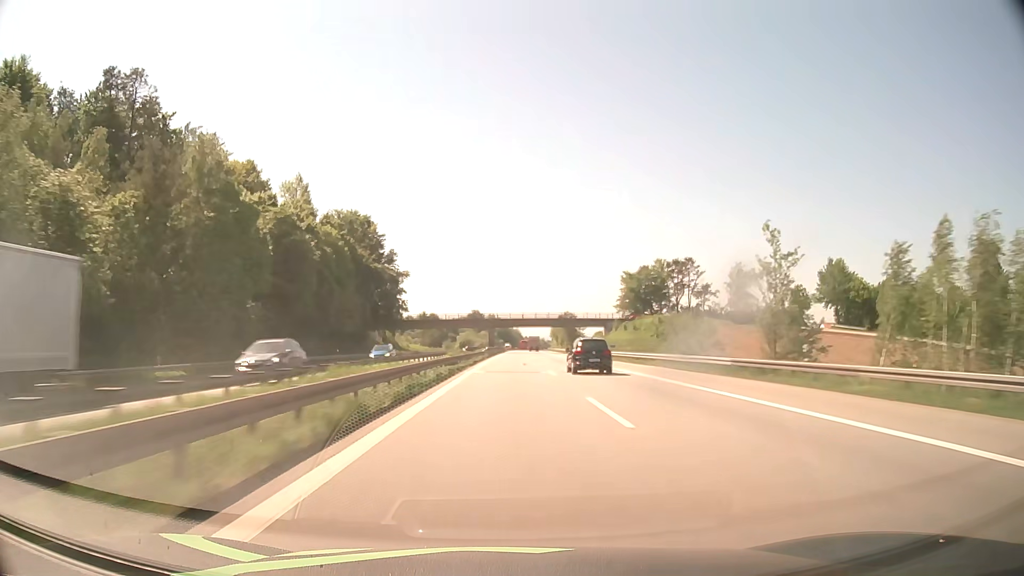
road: motorway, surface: asphalt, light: Day
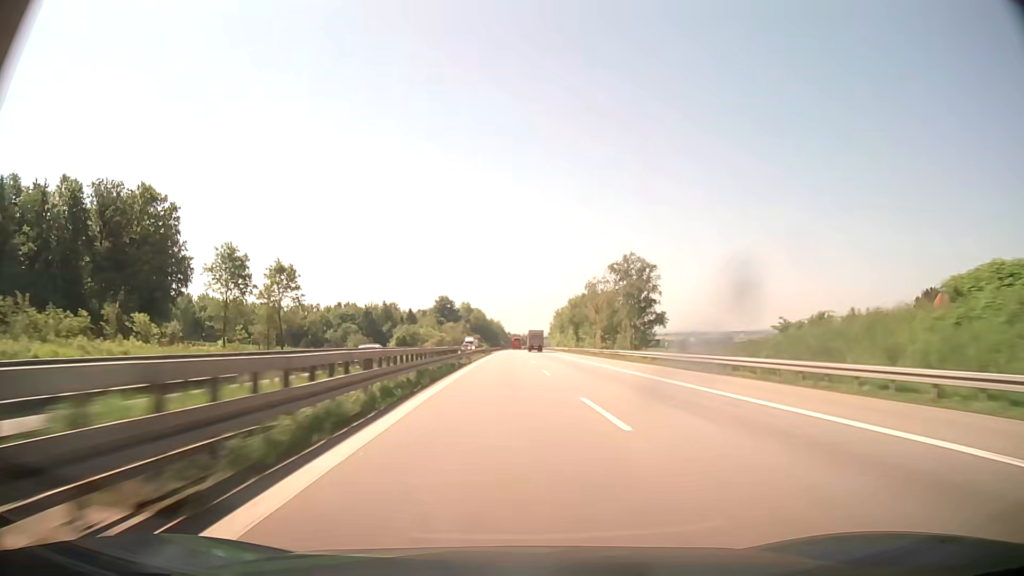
(+1.8, +126.5) m; +2°
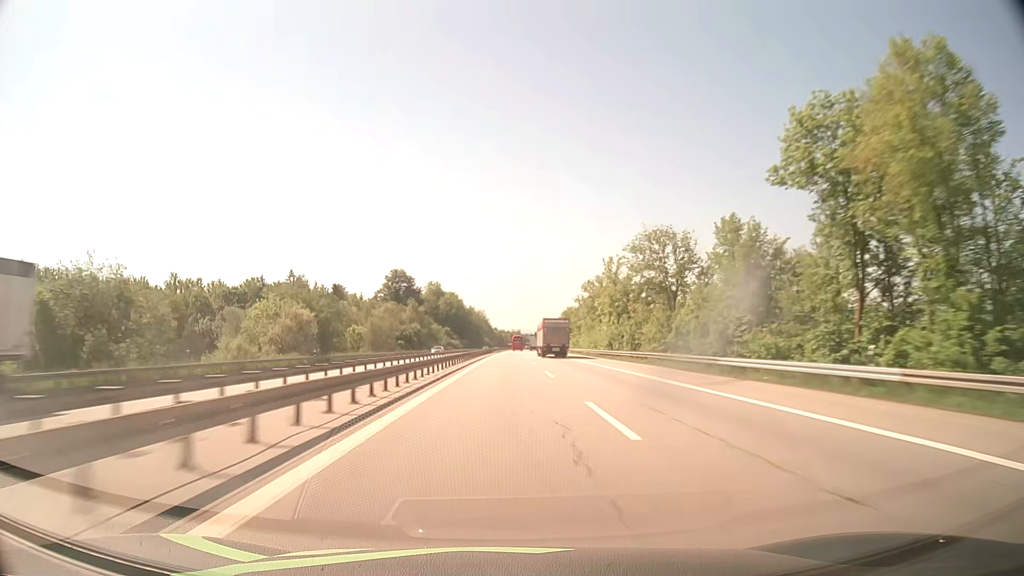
(+1.2, +127.0) m; +1°
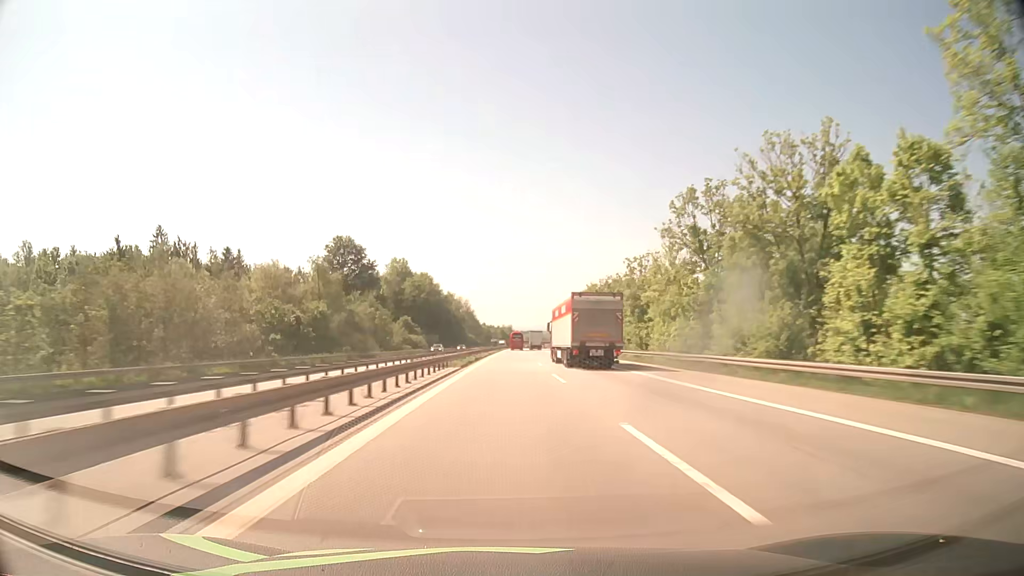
(+0.5, +76.3) m; +1°
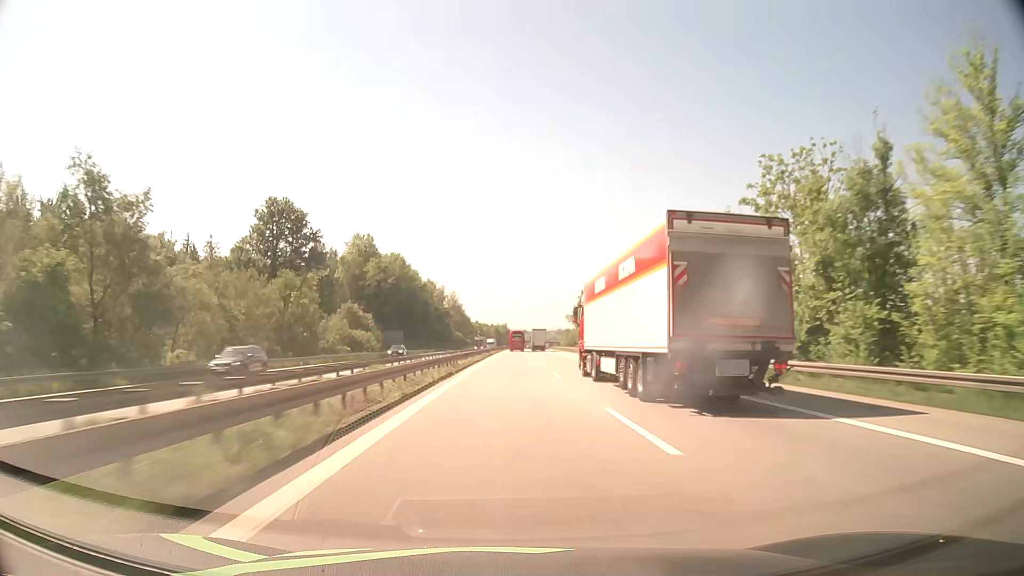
(+0.4, +51.0) m; +1°
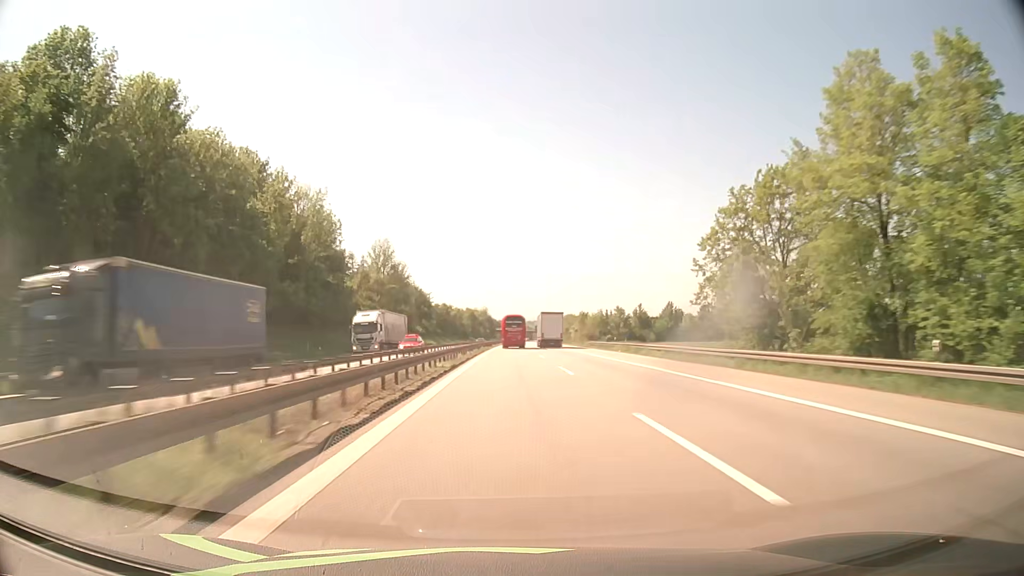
(+1.4, +125.6) m; +1°
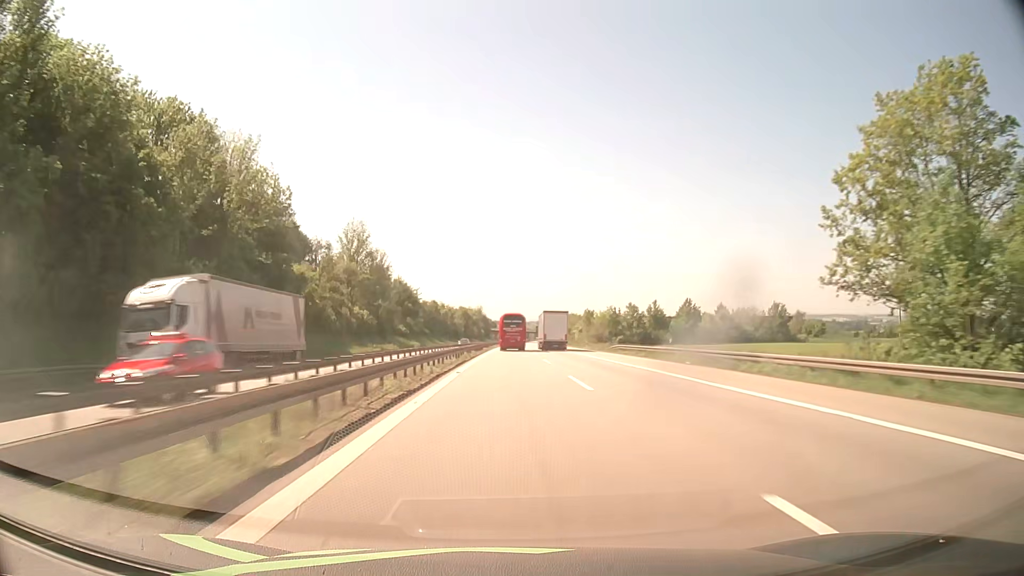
(+0.1, +23.5) m; 0°
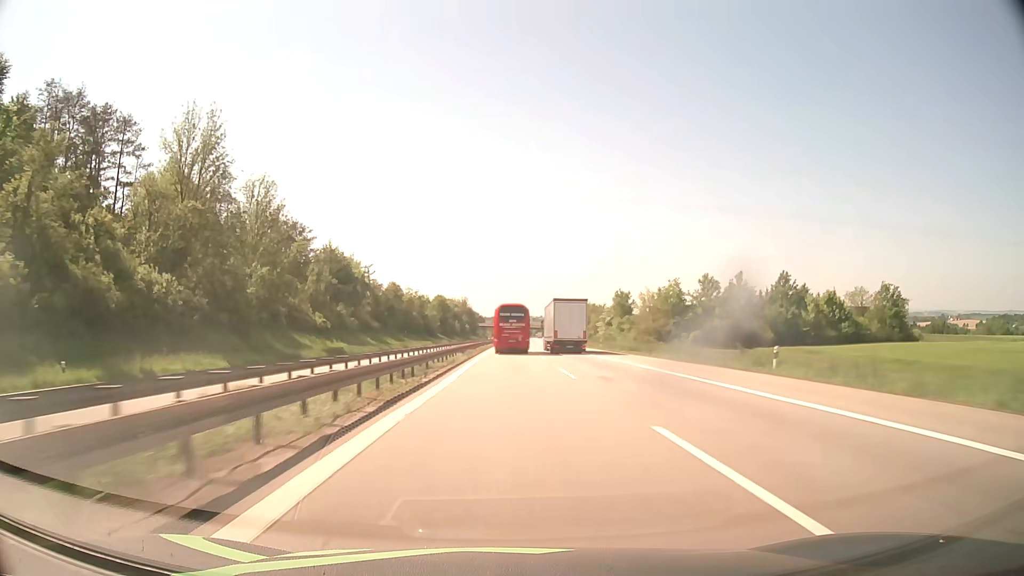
(+0.6, +65.7) m; +1°
(0, +10) (0, +20) (0, +30) (0, +40) (0, +50) (0, +60) (+1, +70) (+1, +80) (+1, +90) (+1, +100) m
